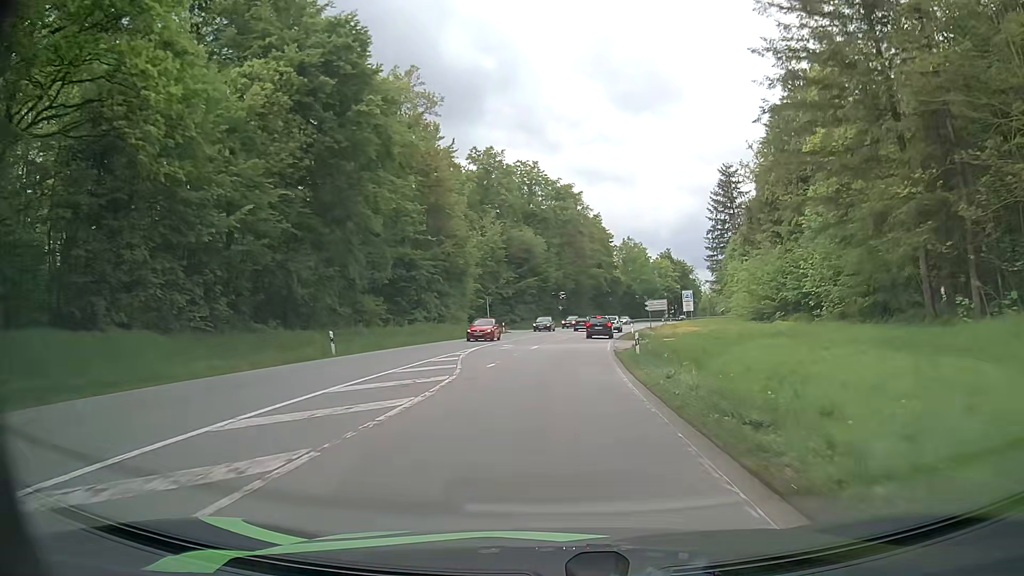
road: secondary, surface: asphalt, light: Day
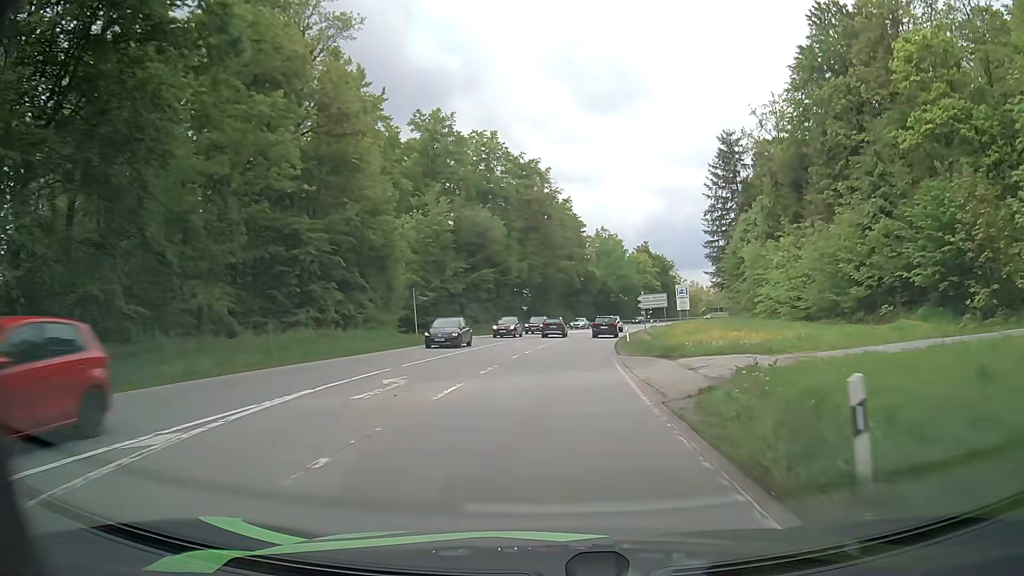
(+0.4, +20.1) m; +3°
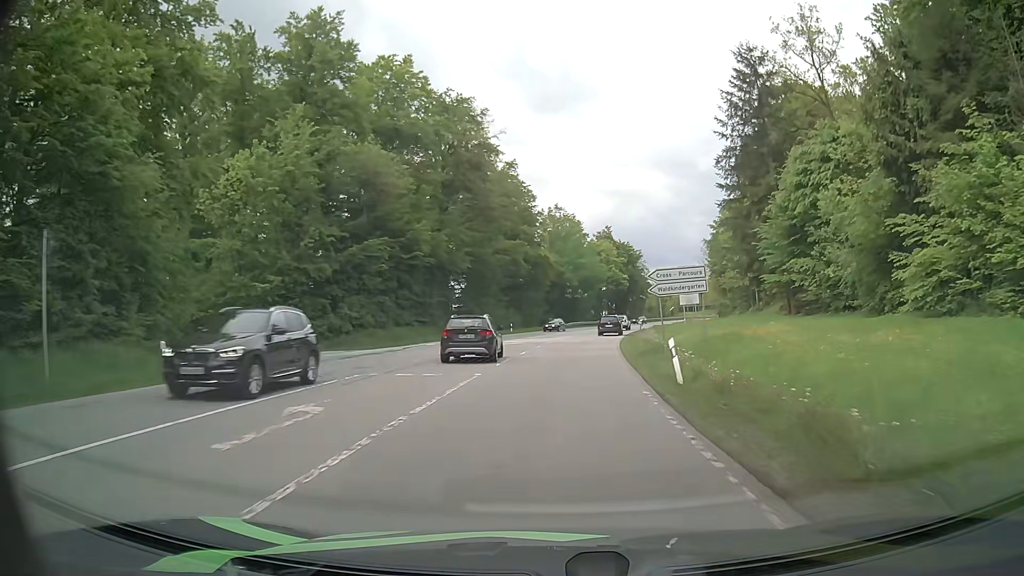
(+1.1, +29.6) m; +4°
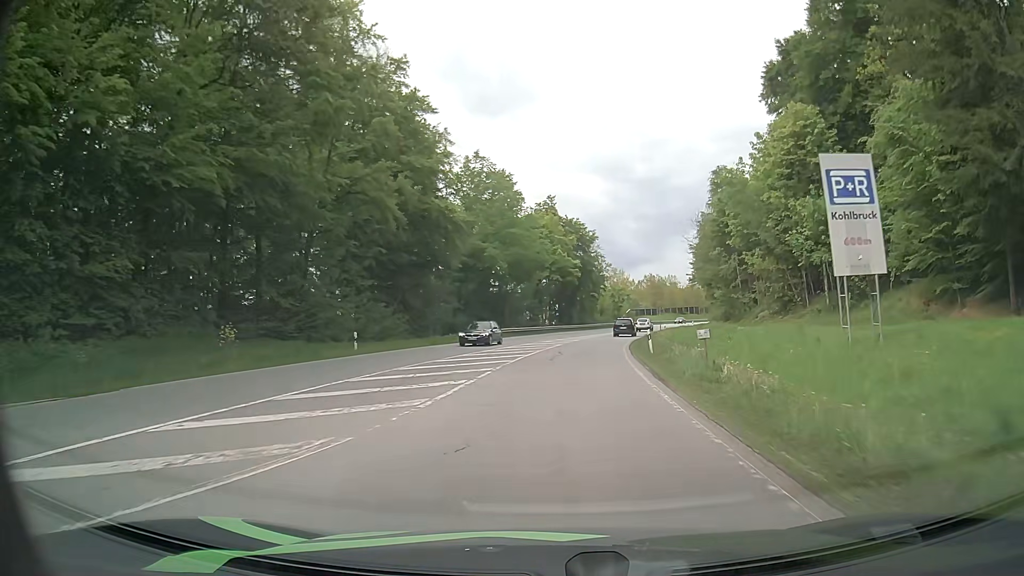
(+1.8, +38.3) m; +6°
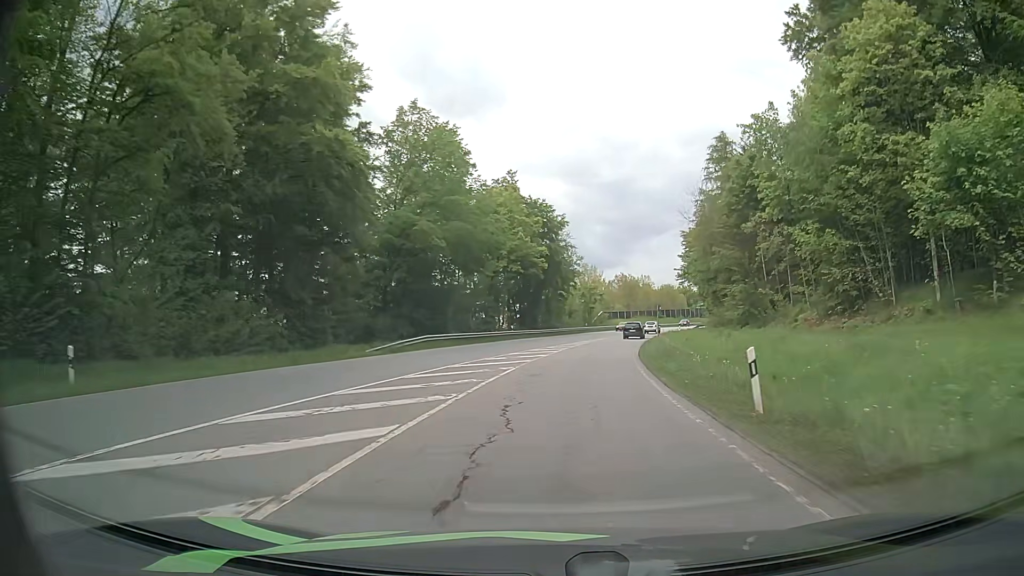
(+0.5, +18.7) m; +3°
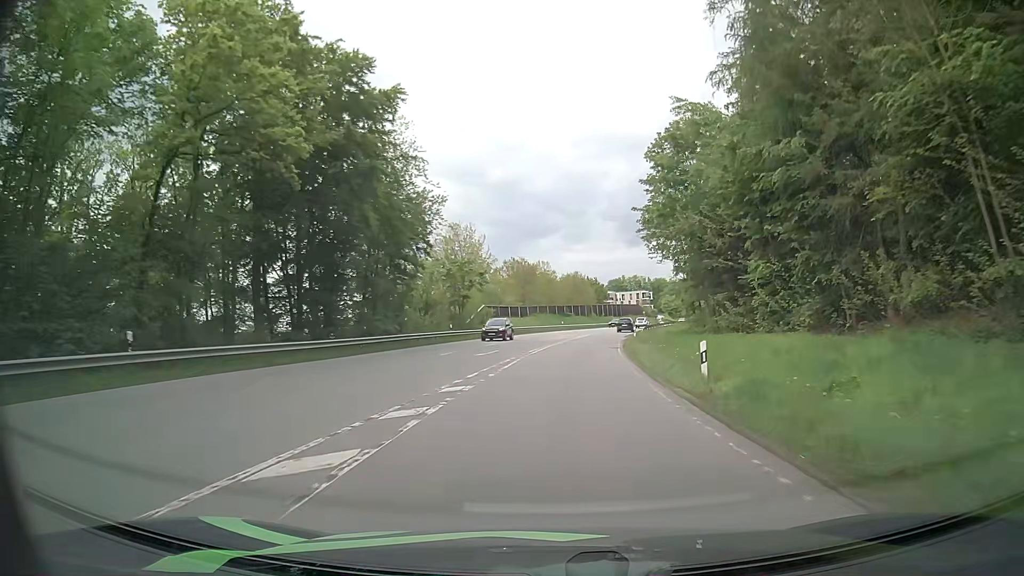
(+3.9, +48.2) m; +9°
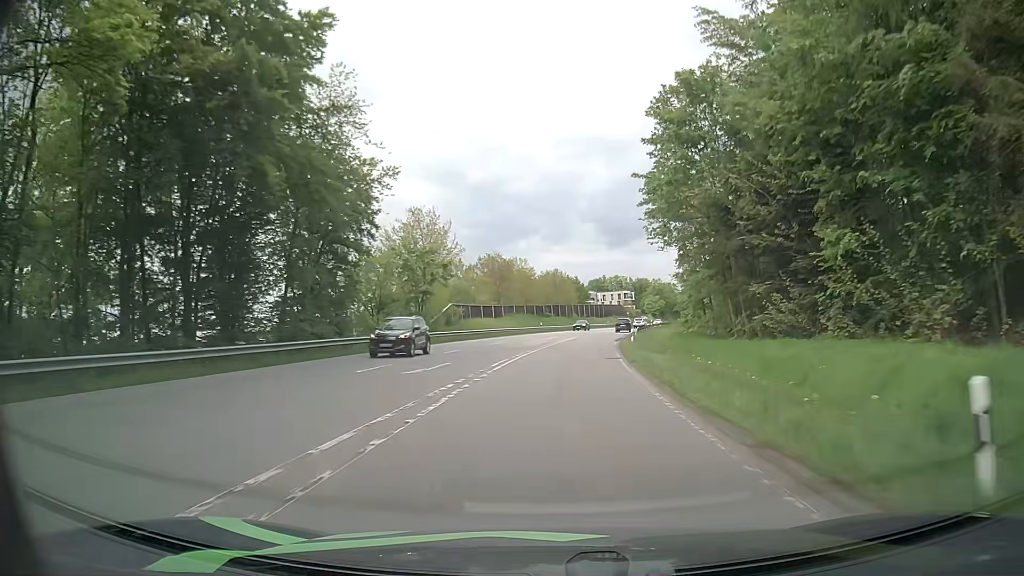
(+0.1, +10.3) m; +2°
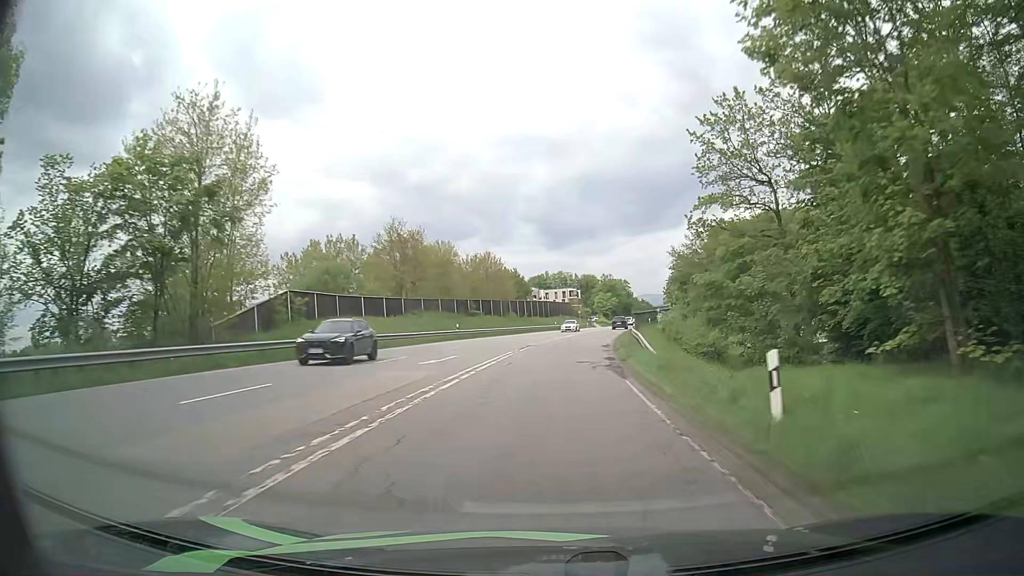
(+1.4, +32.1) m; +5°
(0, +10) (+1, +20) (+1, +30) (+2, +40) (+3, +50) (+4, +60) (+6, +70) (+8, +80) (+10, +89) (+11, +99) m
